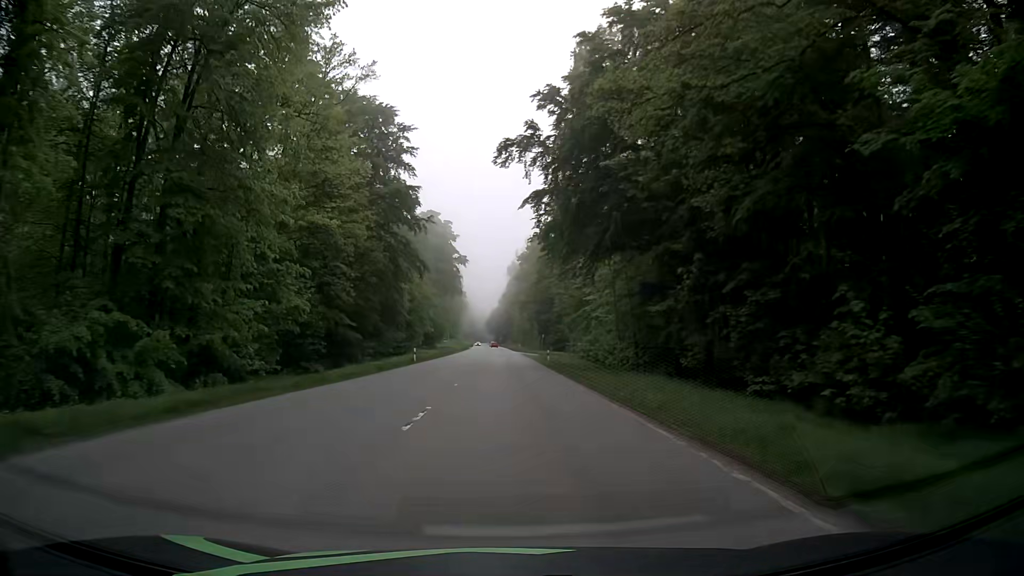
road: secondary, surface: asphalt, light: Day
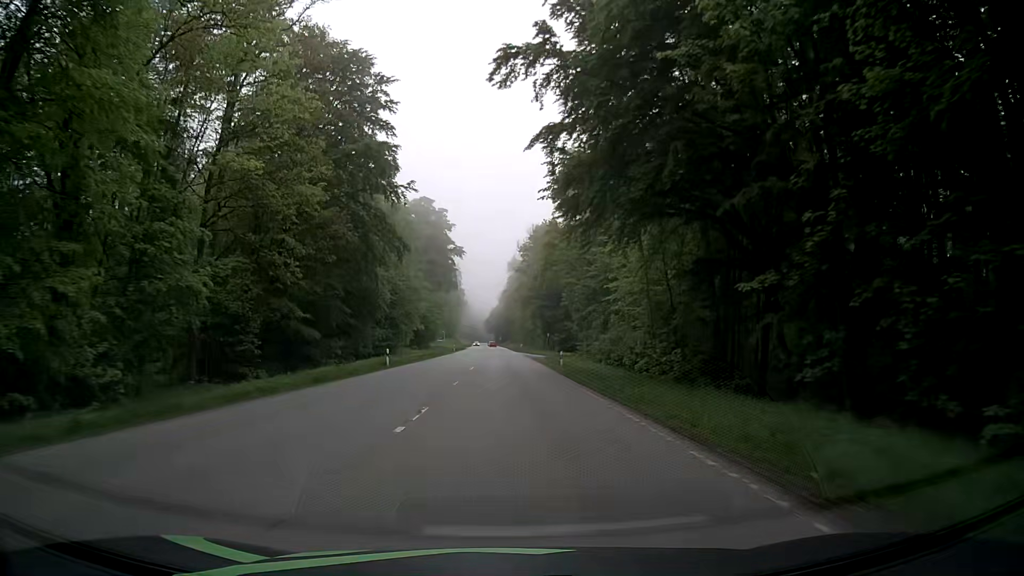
(0.0, +12.2) m; 0°
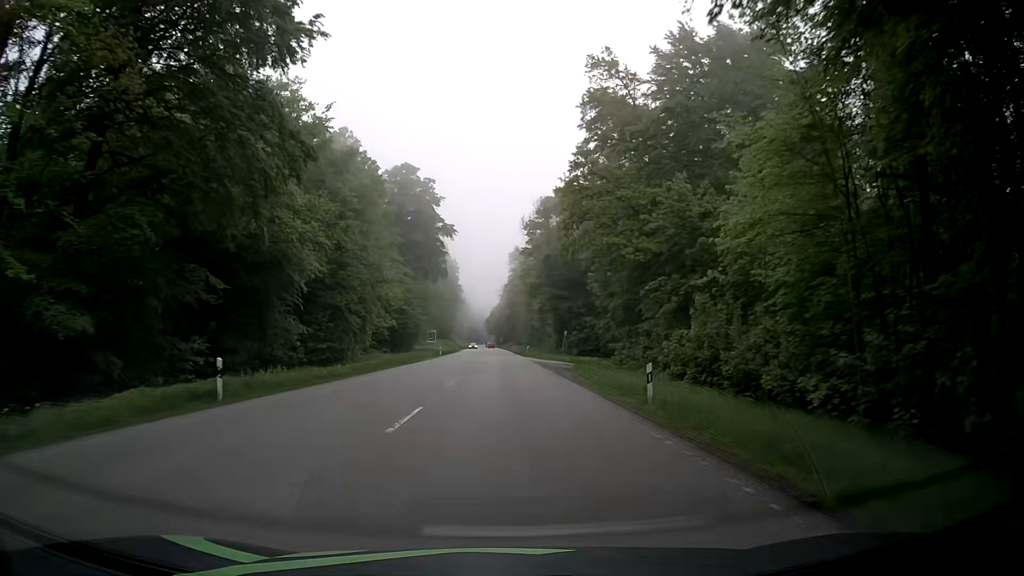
(+0.1, +24.5) m; 0°
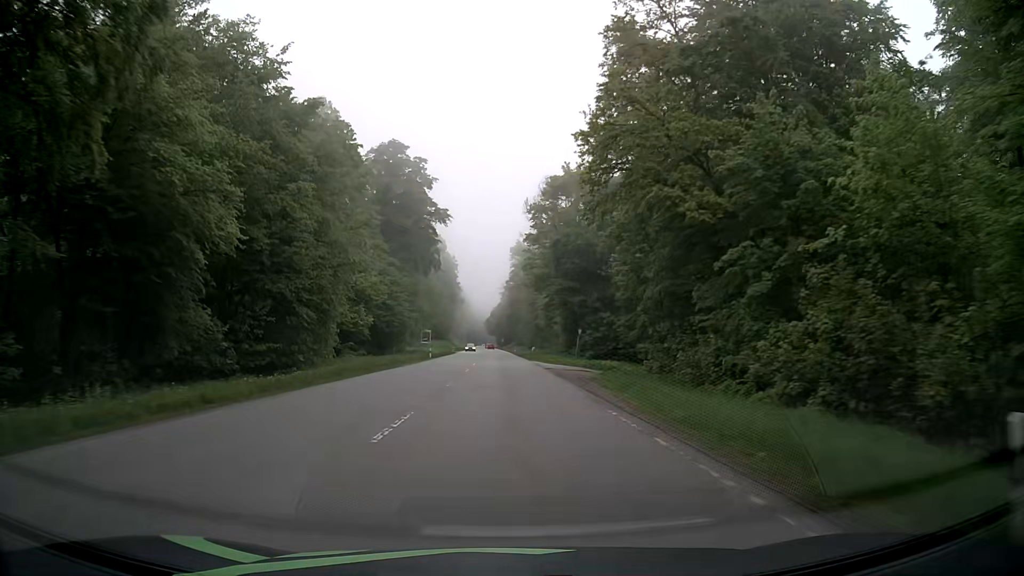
(0.0, +12.3) m; 0°
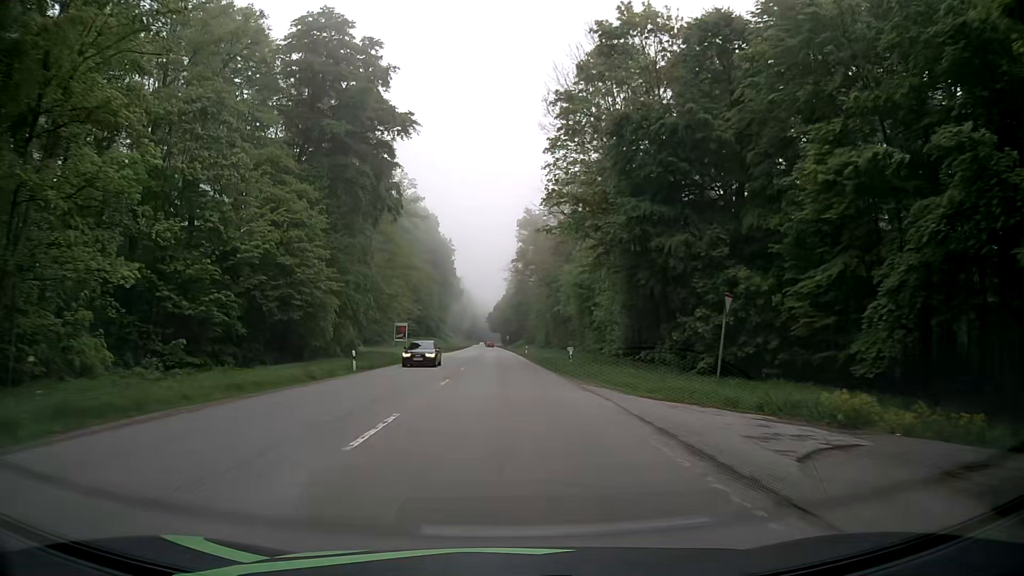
(-0.4, +37.1) m; -1°
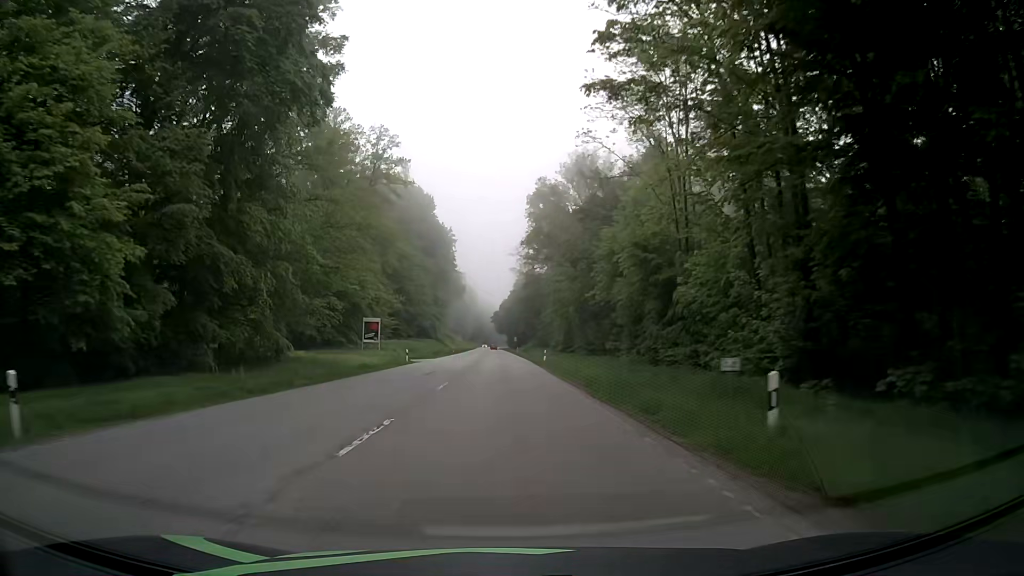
(0.0, +24.8) m; -1°
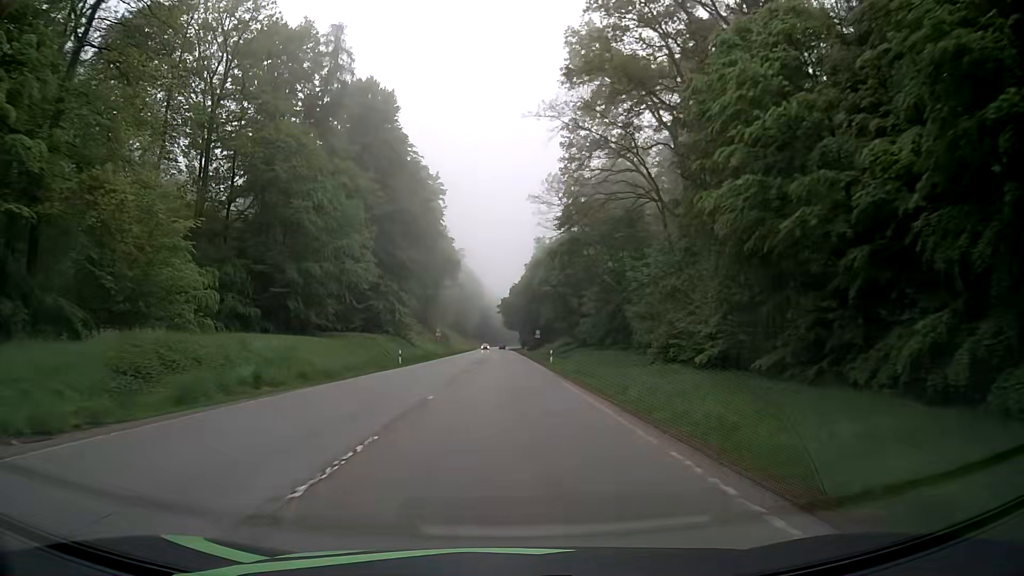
(-0.1, +62.3) m; -1°
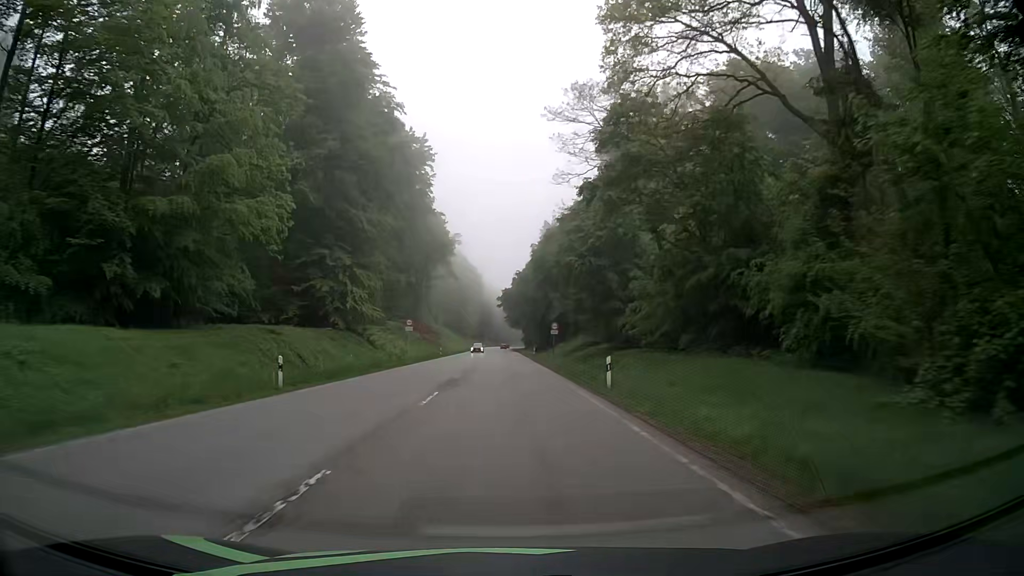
(+0.1, +25.0) m; 0°
(0, +10) (0, +20) (0, +30) (0, +40) (0, +50) (0, +60) (0, +70) (0, +80) (0, +90) (0, +100) m
